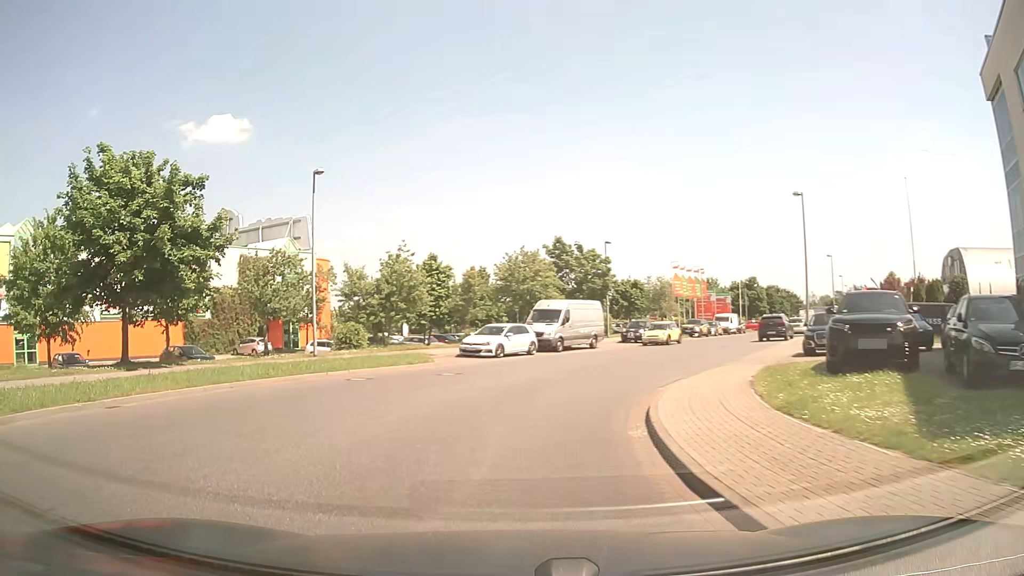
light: Day
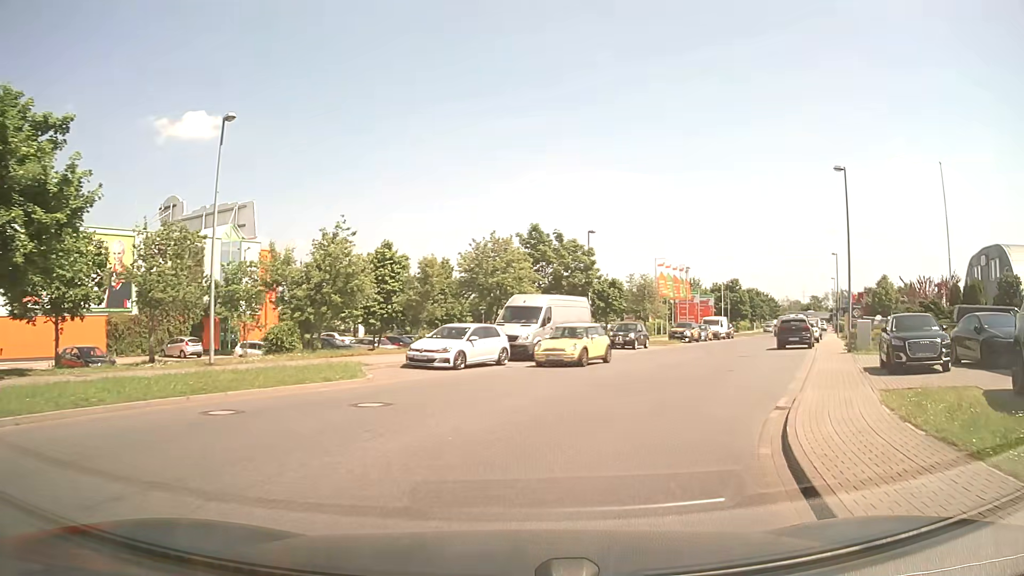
(-0.1, +7.7) m; +3°
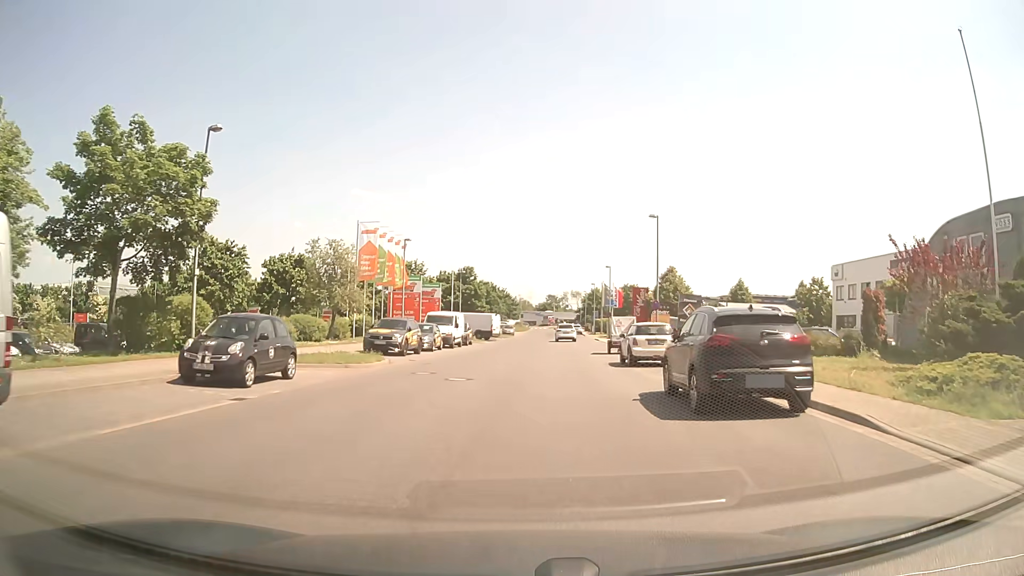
(+5.8, +23.5) m; +24°
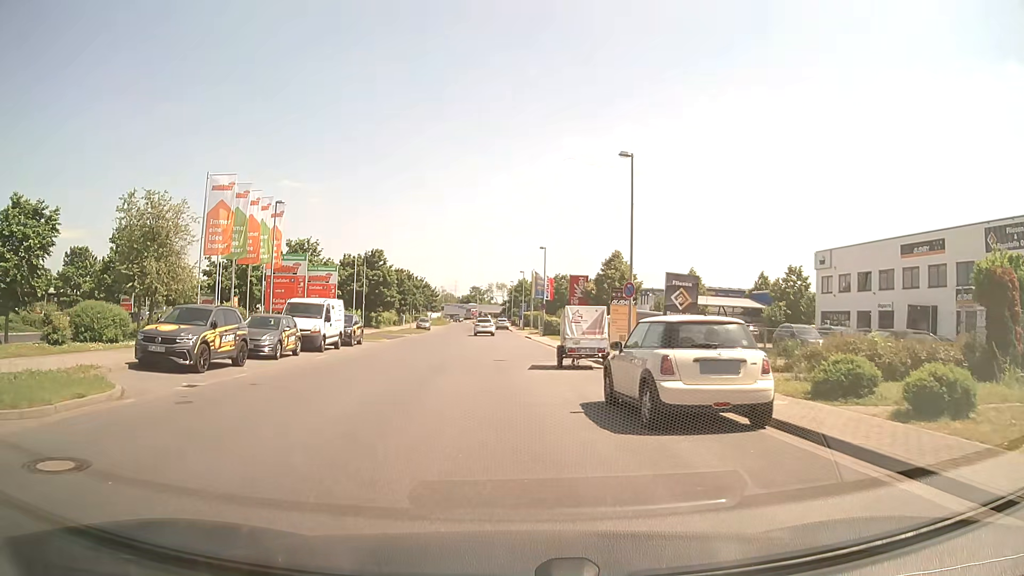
(+0.8, +13.1) m; +6°
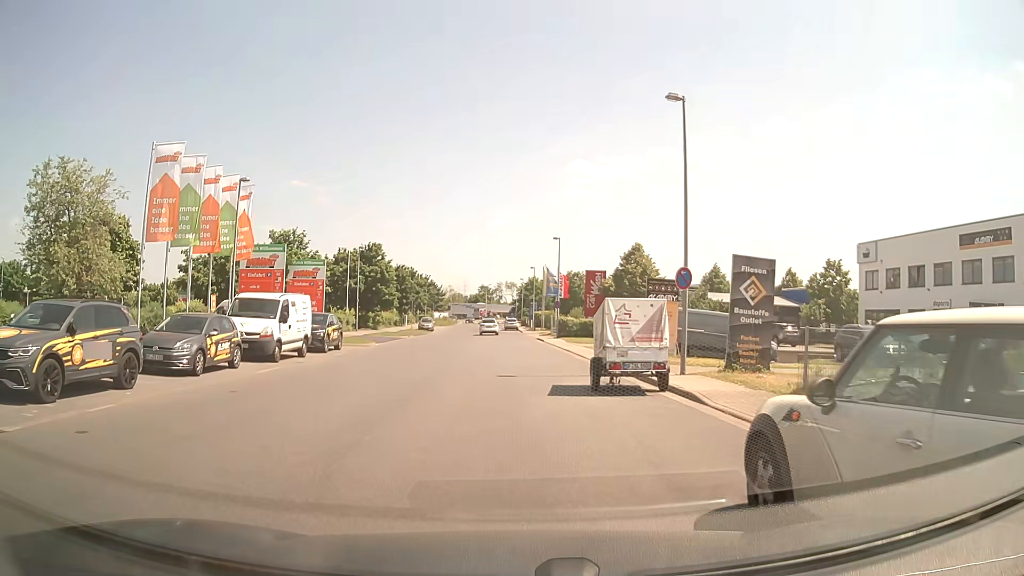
(-0.1, +6.3) m; -1°
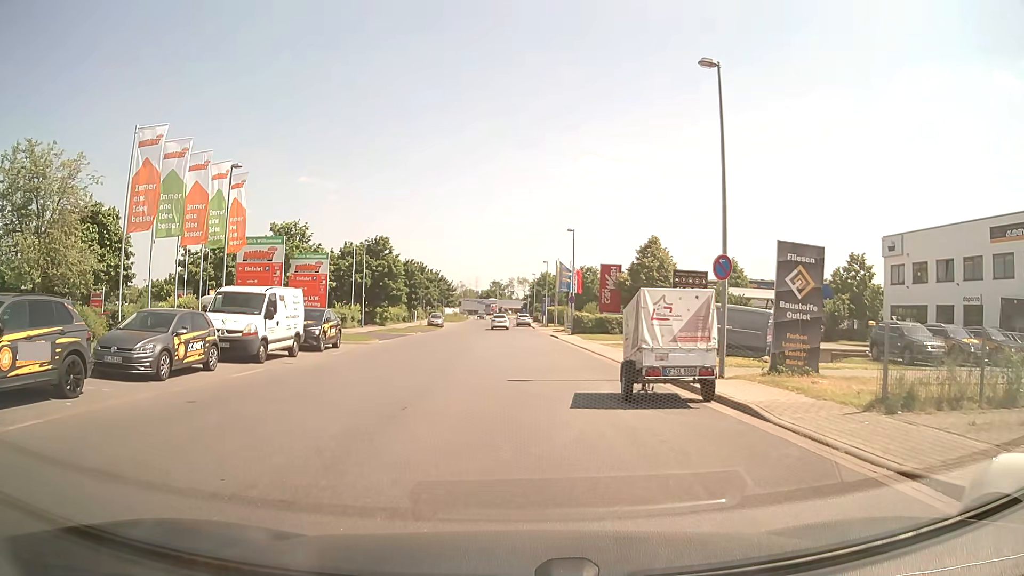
(0.0, +2.2) m; -1°
